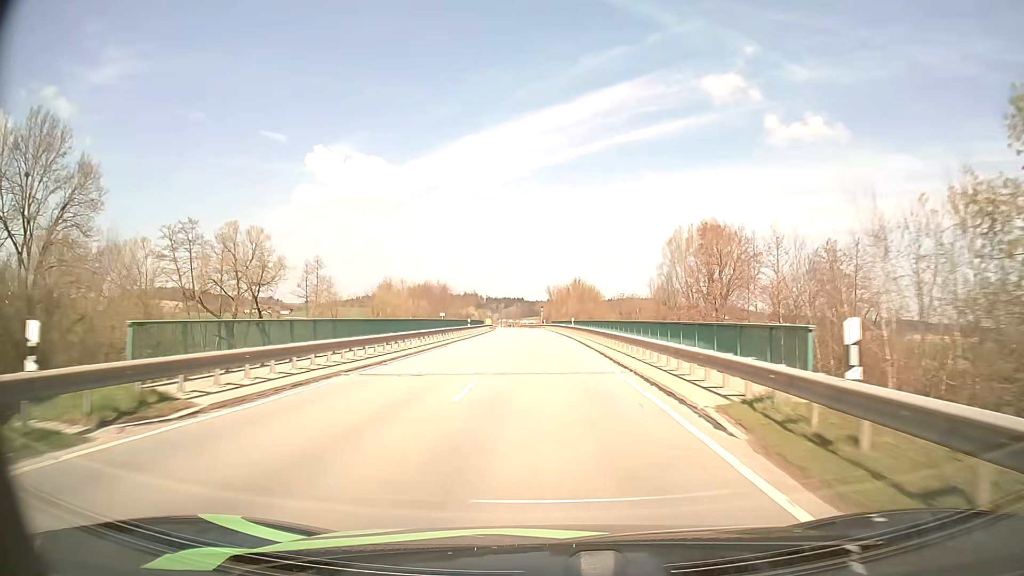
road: tertiary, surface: asphalt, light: Day
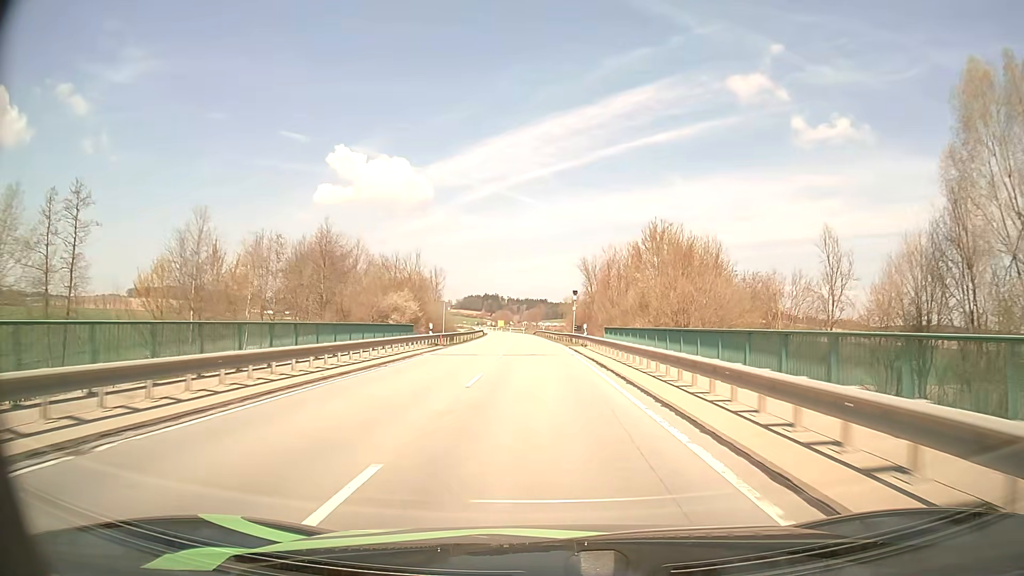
(-1.1, +69.5) m; -2°
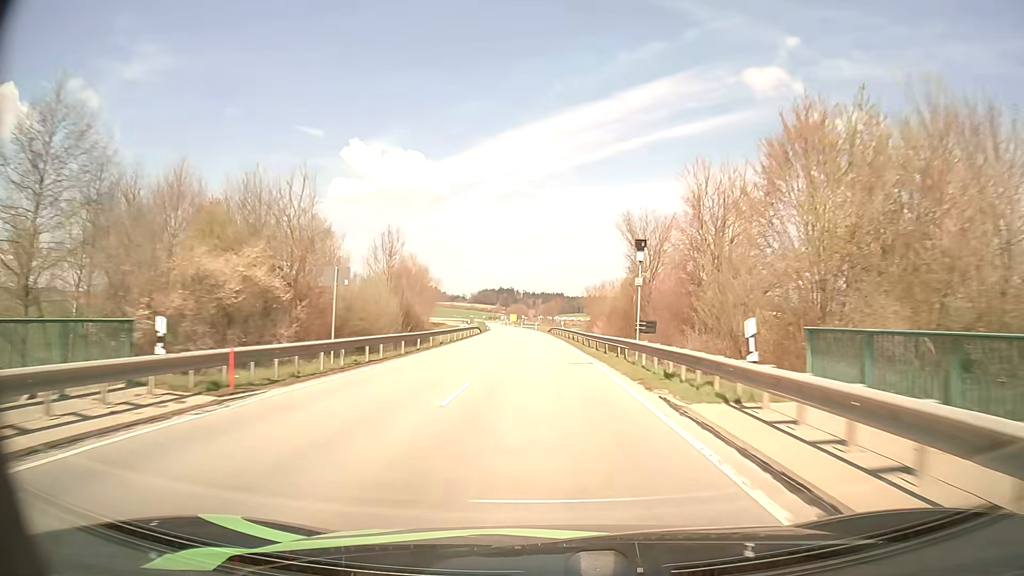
(-0.3, +28.3) m; -1°
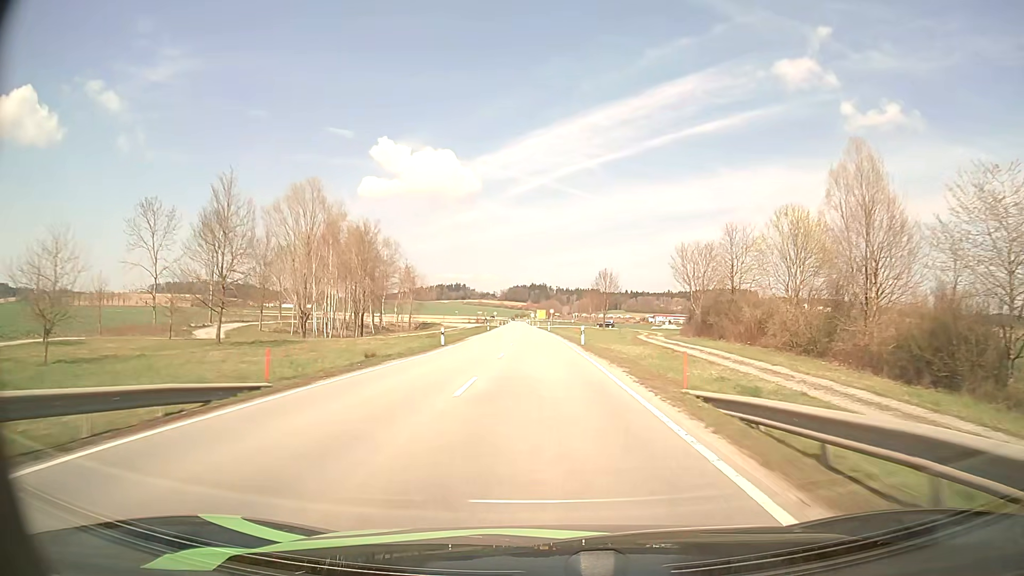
(-1.9, +71.6) m; -3°
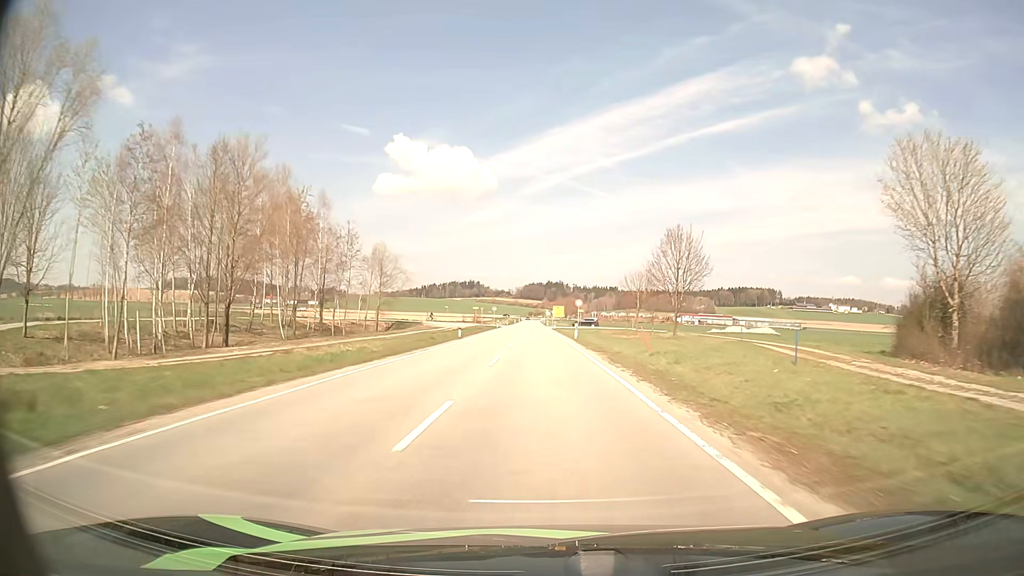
(-0.6, +41.6) m; -1°
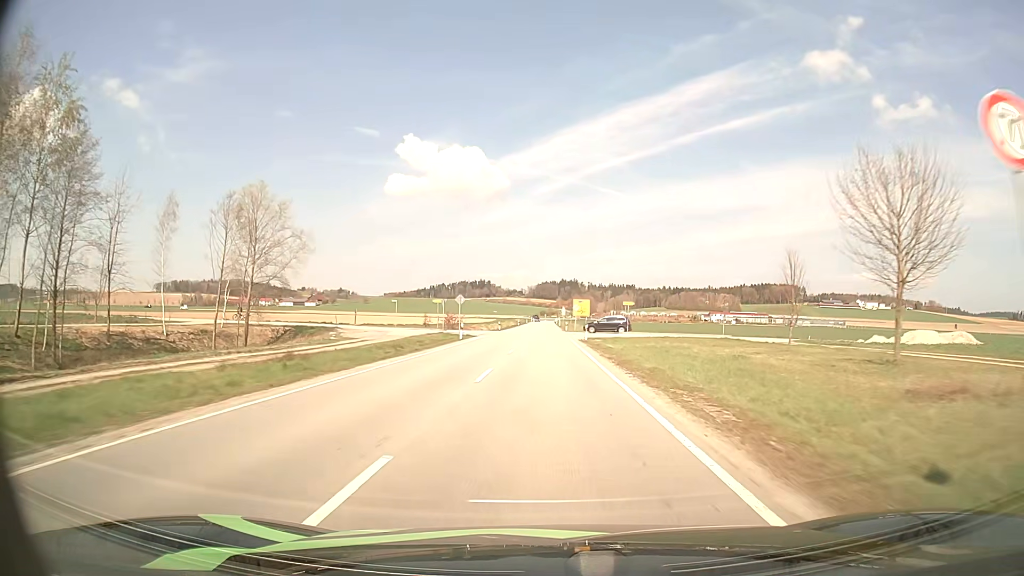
(-0.7, +52.7) m; -1°
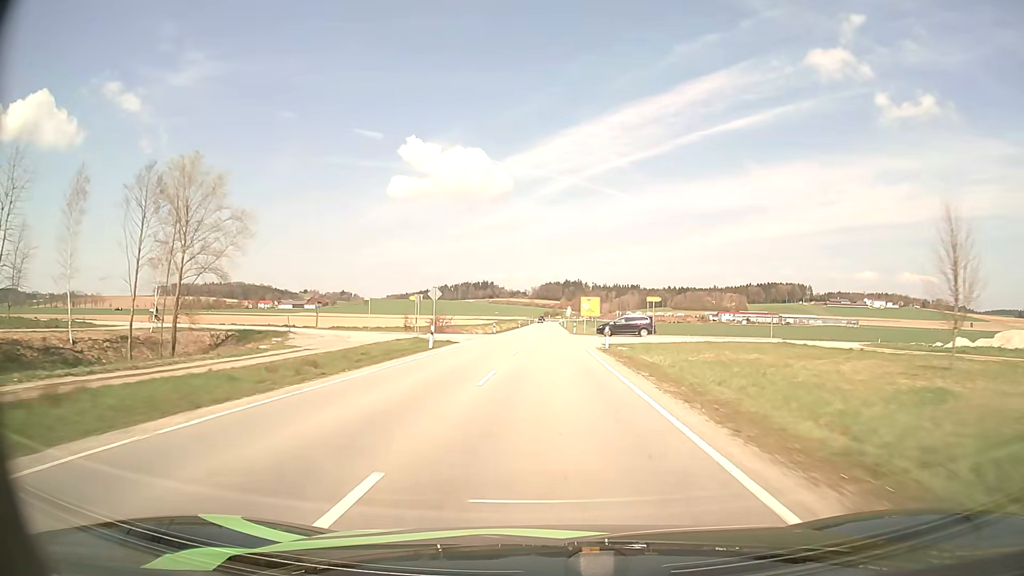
(0.0, +13.0) m; 0°
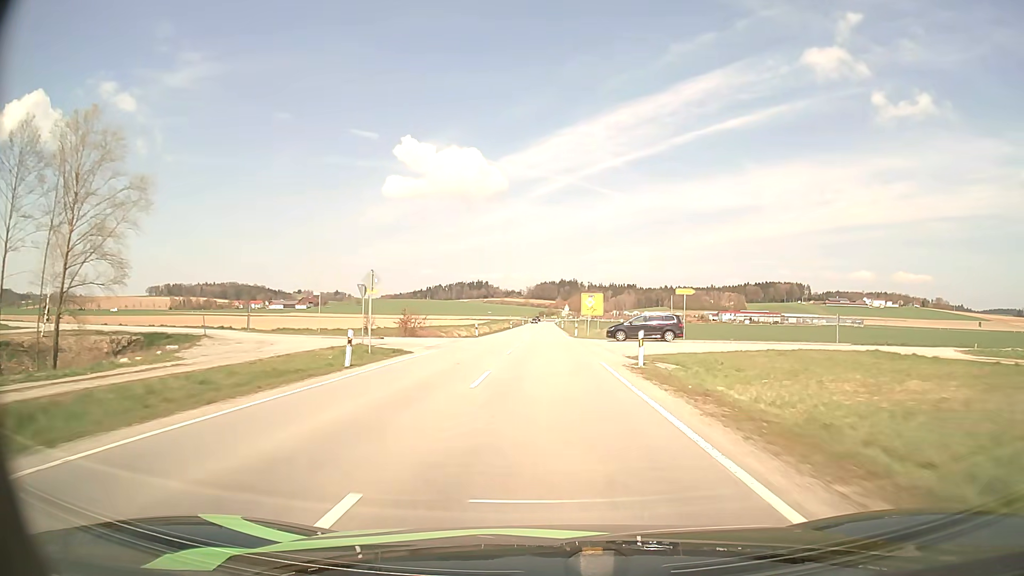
(0.0, +12.9) m; 0°
(0, +10) (0, +20) (0, +30) (0, +40) (0, +50) (0, +60) (0, +70) (0, +80) (0, +90) (0, +100) m
